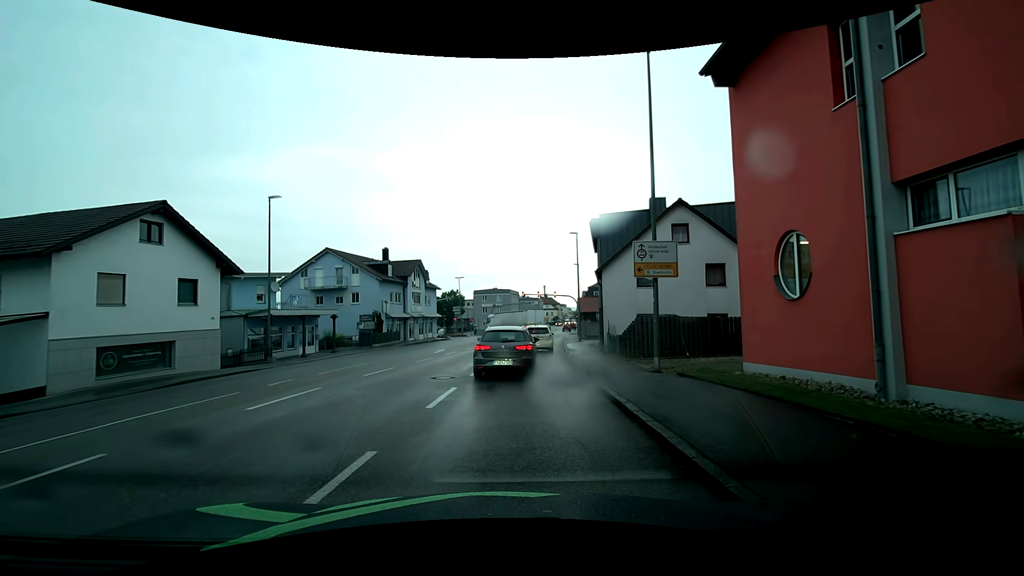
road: tertiary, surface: asphalt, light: Day
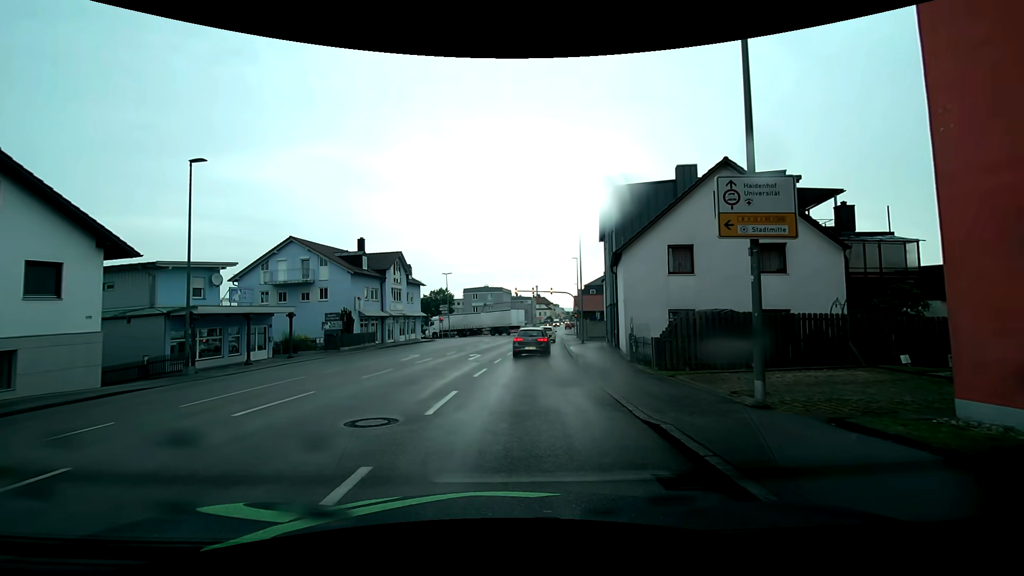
(+0.4, +6.9) m; +3°
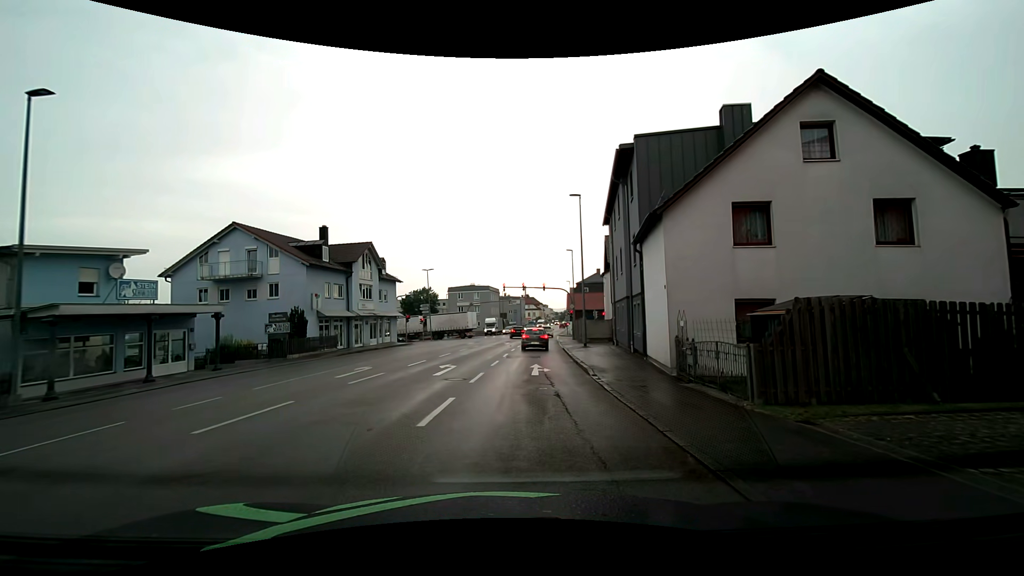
(+0.1, +7.2) m; +2°
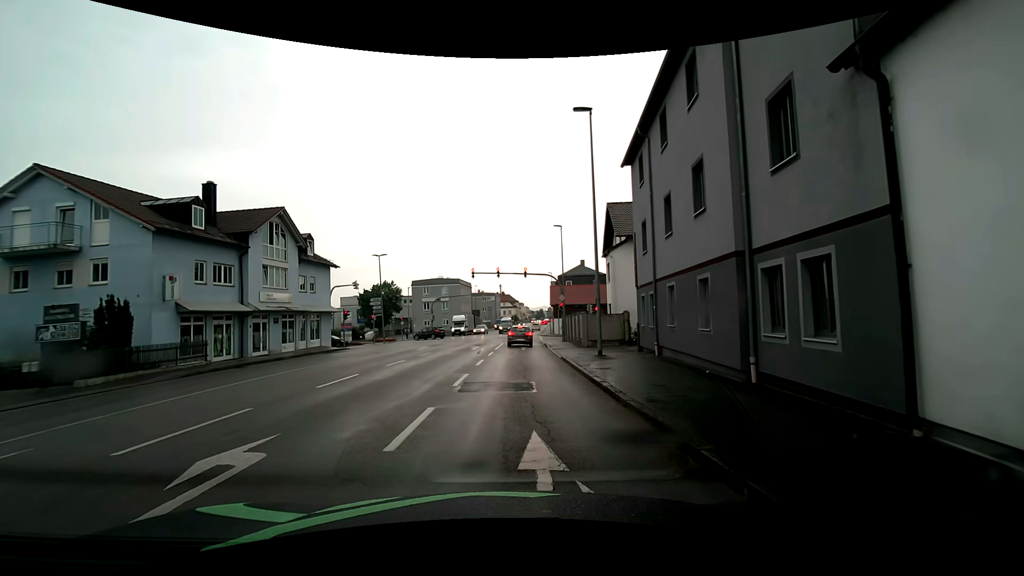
(+0.4, +13.4) m; +2°
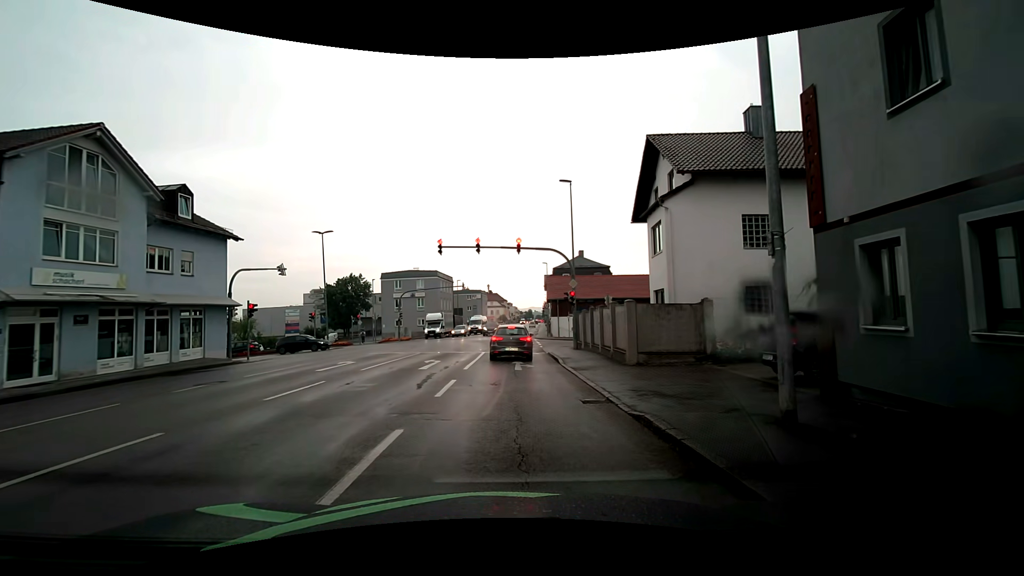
(+0.3, +14.0) m; +3°
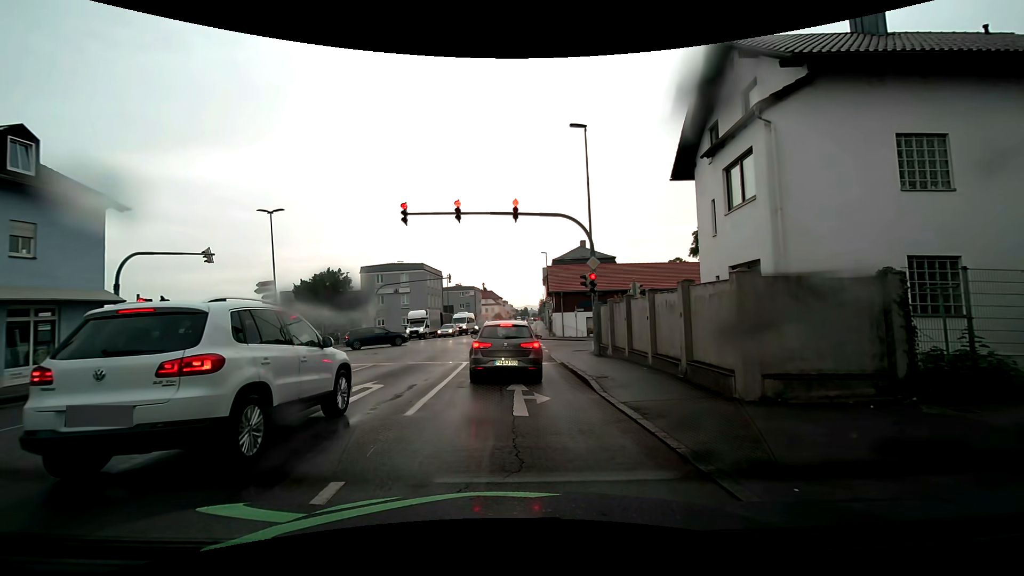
(-0.1, +8.2) m; -2°
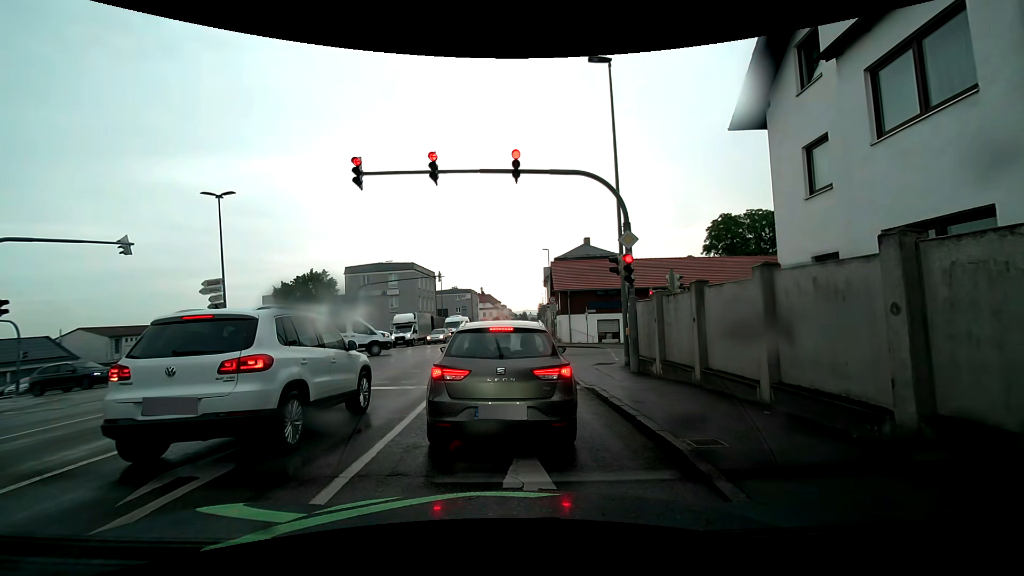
(+0.1, +5.9) m; +2°
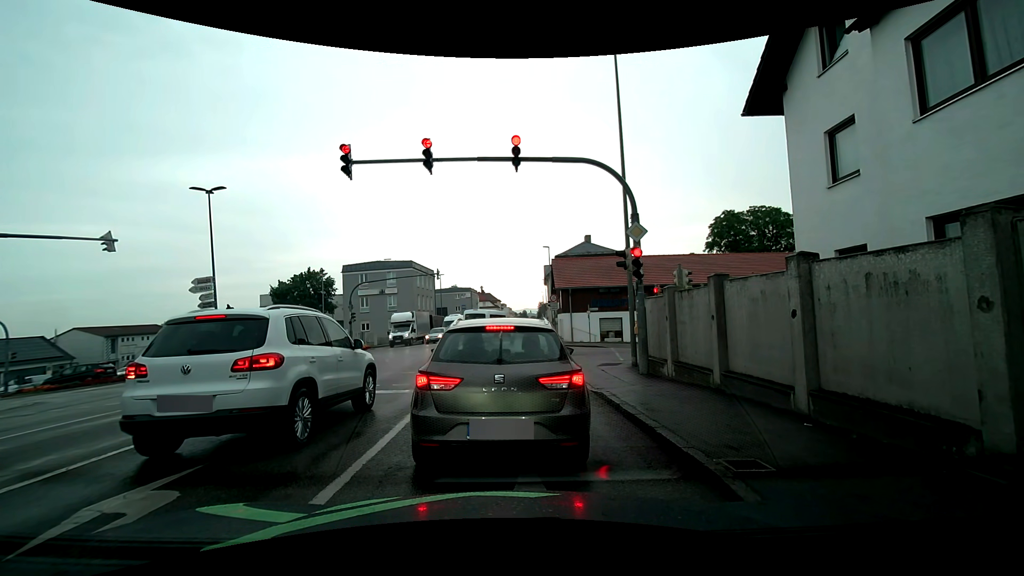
(0.0, +0.9) m; 0°
(0, +10) (0, +20) (0, +30) (0, +40) (0, +50) (0, +60) (+1, +70) (+1, +80) (+1, +90) (0, +100) m
